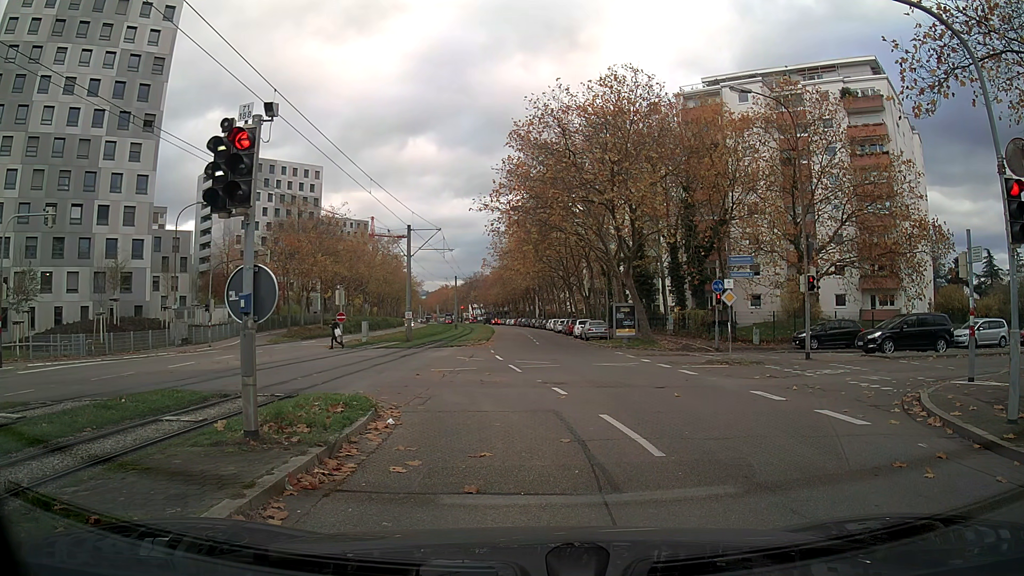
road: tertiary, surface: asphalt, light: Day
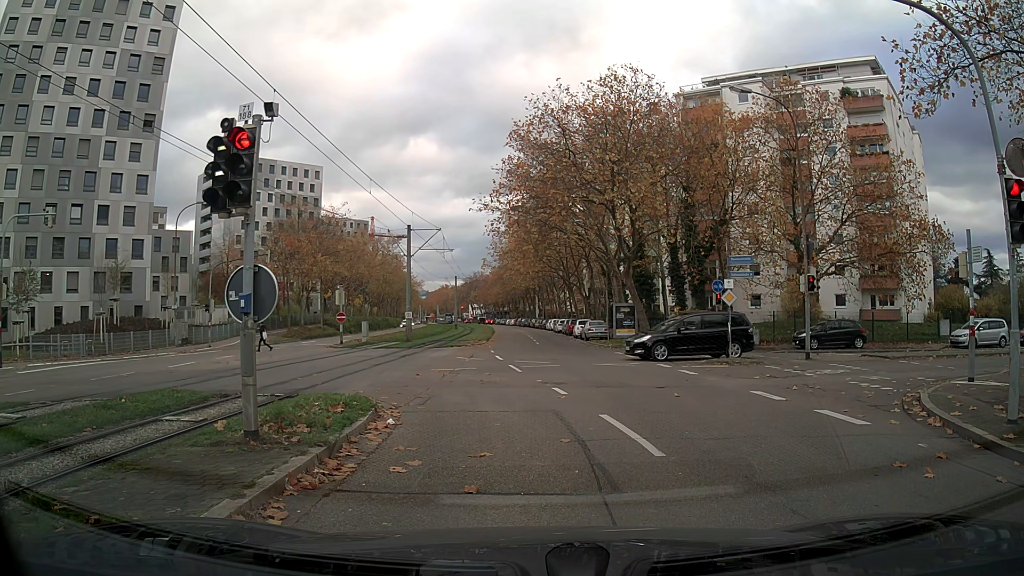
(0.0, 0.0) m; 0°
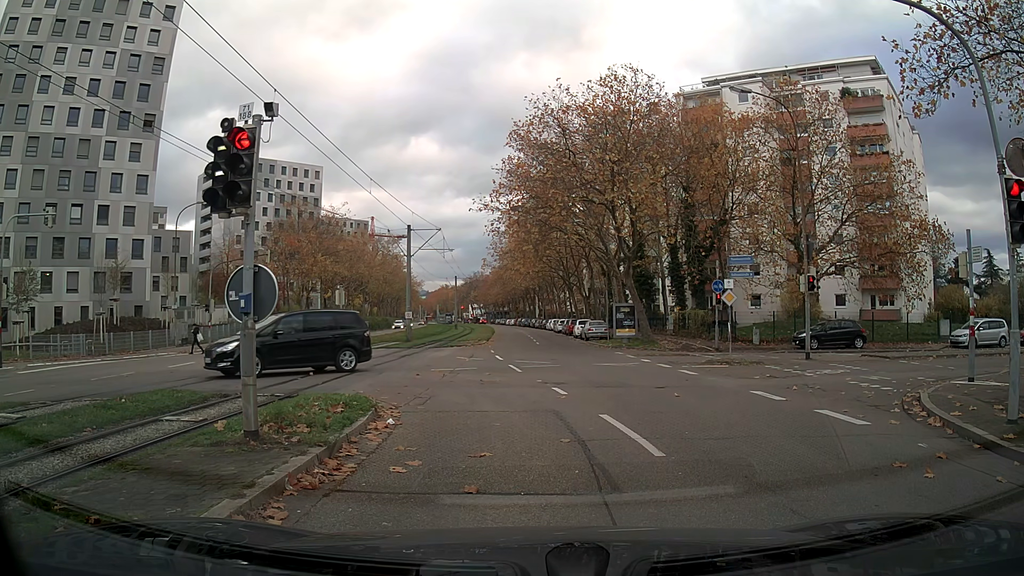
(0.0, 0.0) m; 0°
